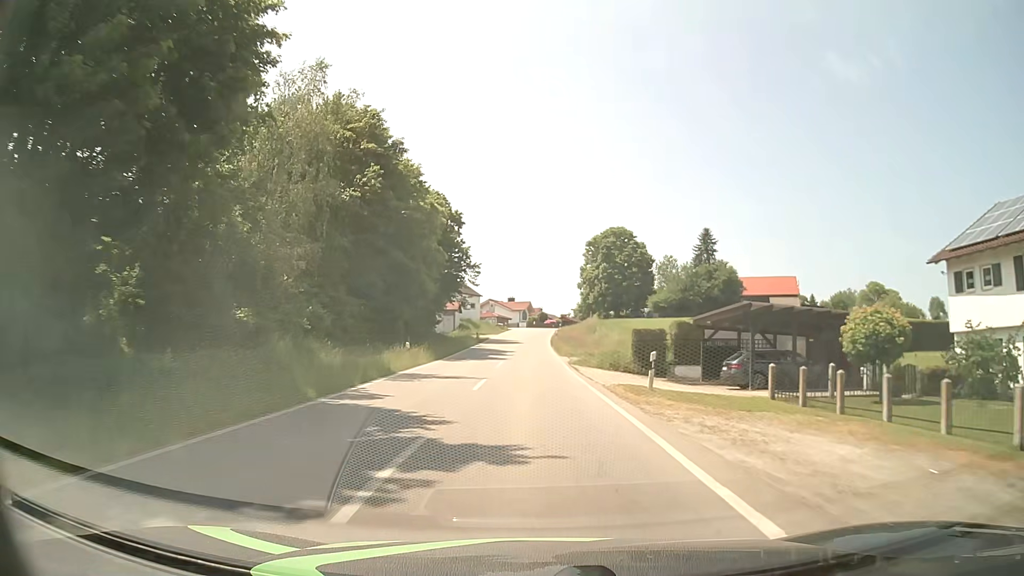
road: tertiary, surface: asphalt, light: Day
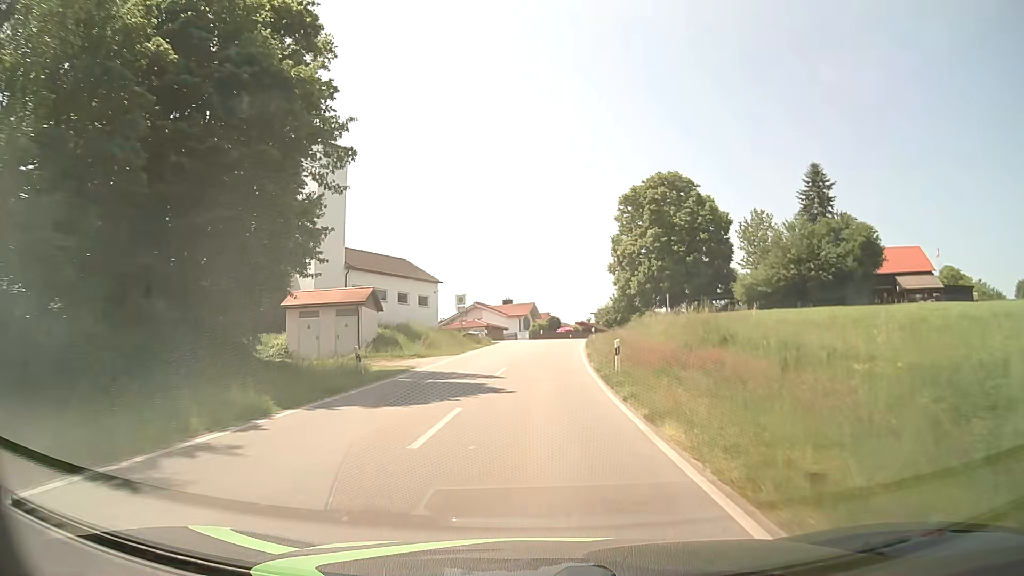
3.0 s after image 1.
(-0.4, +45.6) m; -1°
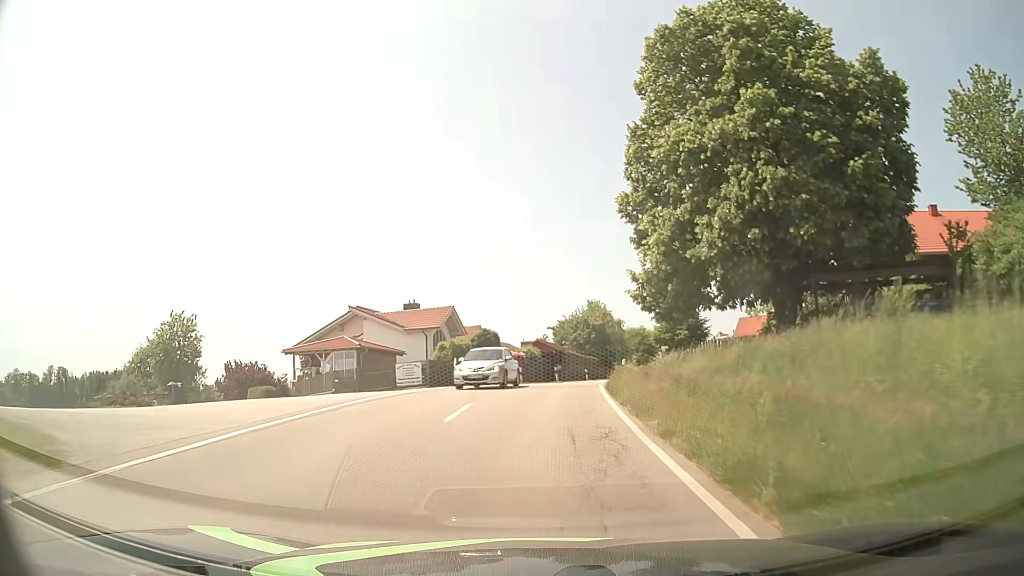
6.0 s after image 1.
(+1.3, +44.9) m; +5°
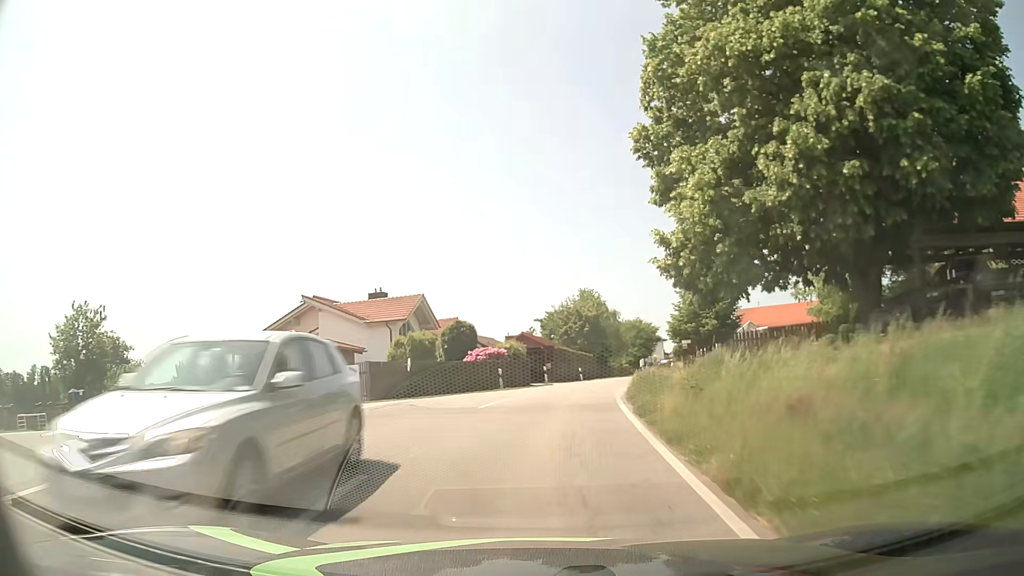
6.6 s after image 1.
(+0.1, +9.0) m; +1°
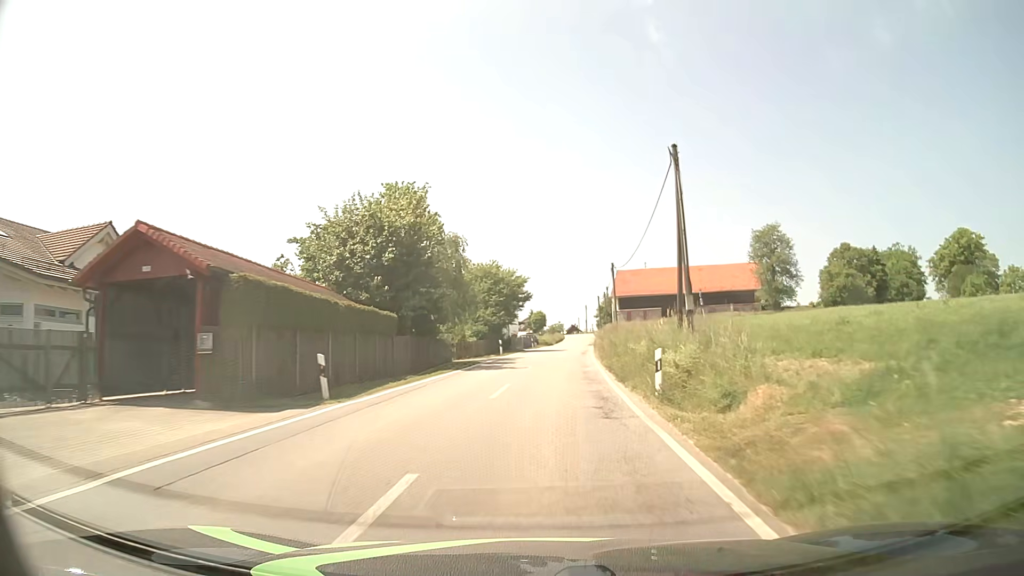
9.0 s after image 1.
(+3.7, +36.4) m; +13°
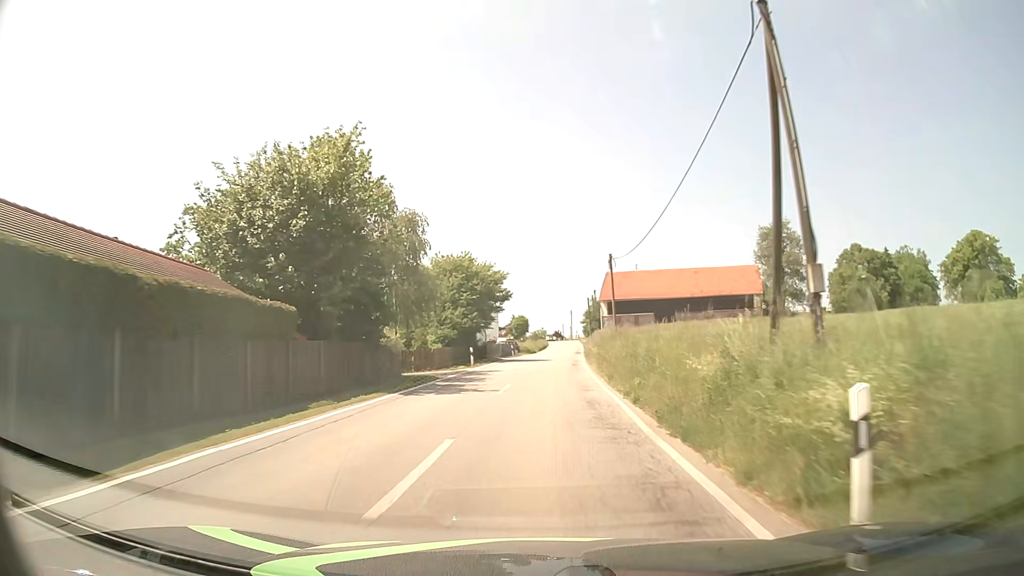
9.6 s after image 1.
(+0.1, +9.3) m; +1°
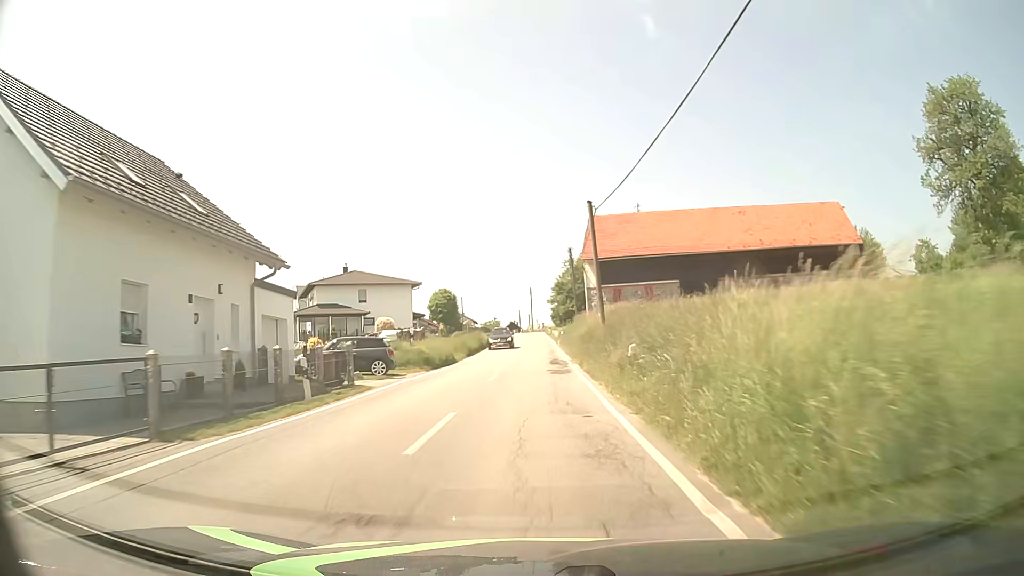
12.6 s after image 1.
(+2.0, +46.1) m; +4°
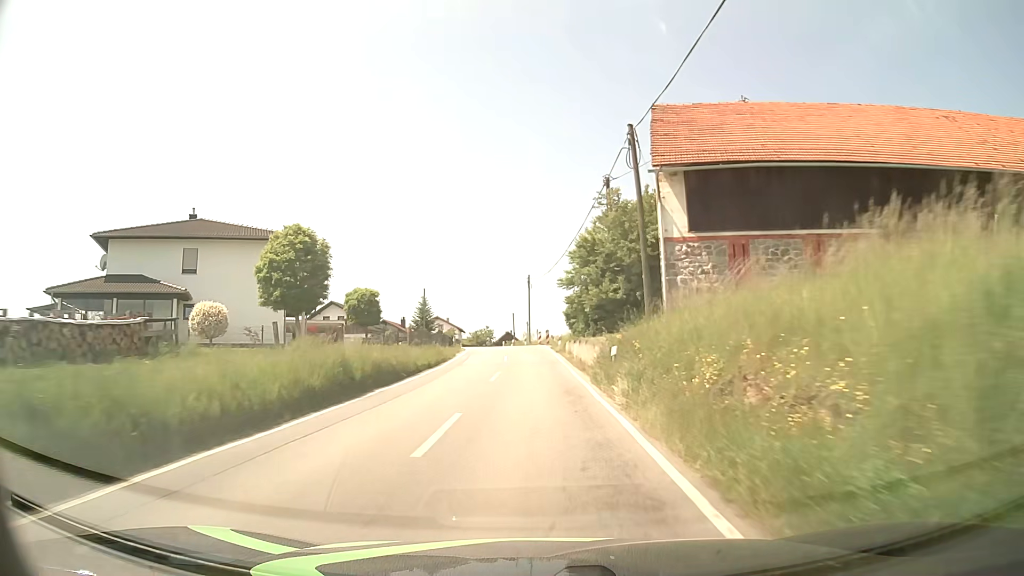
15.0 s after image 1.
(-0.1, +36.6) m; -1°
(0, +10) (0, +20) (0, +30) (0, +40) (-1, +50) (-3, +60) (-4, +70) (-5, +80) (-6, +90) (-6, +100) m
